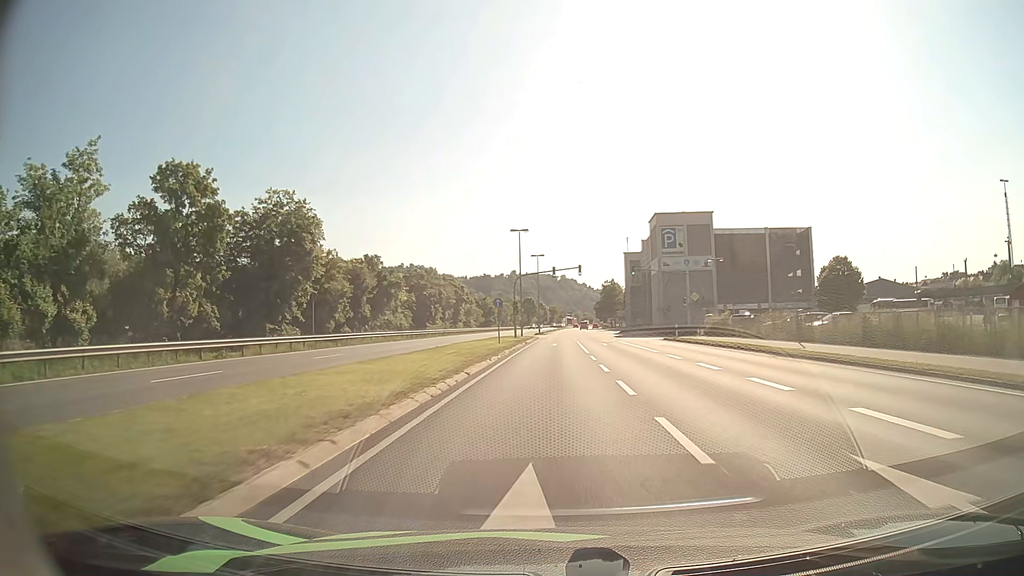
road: primary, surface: asphalt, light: Day
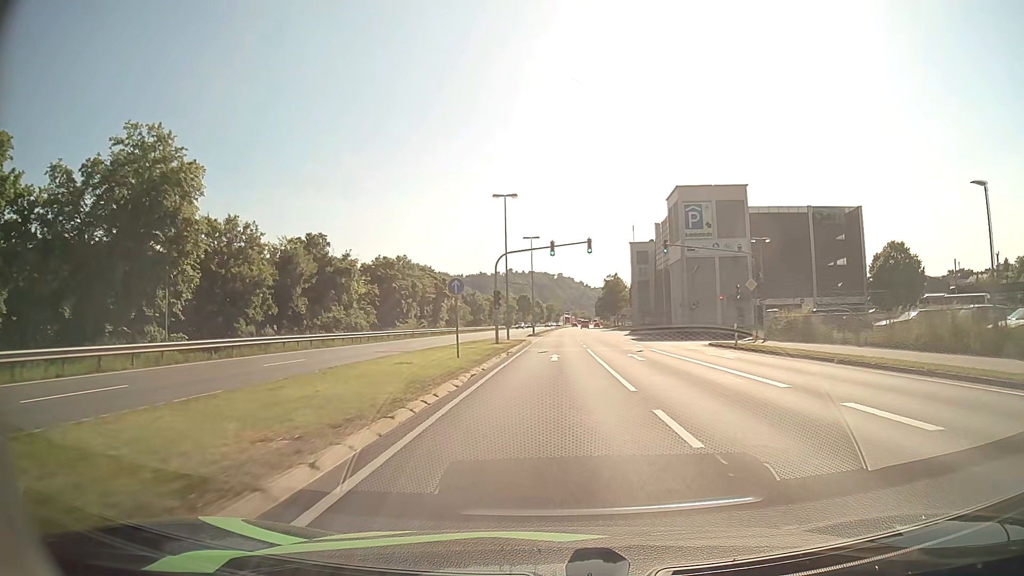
(0.0, +17.2) m; 0°
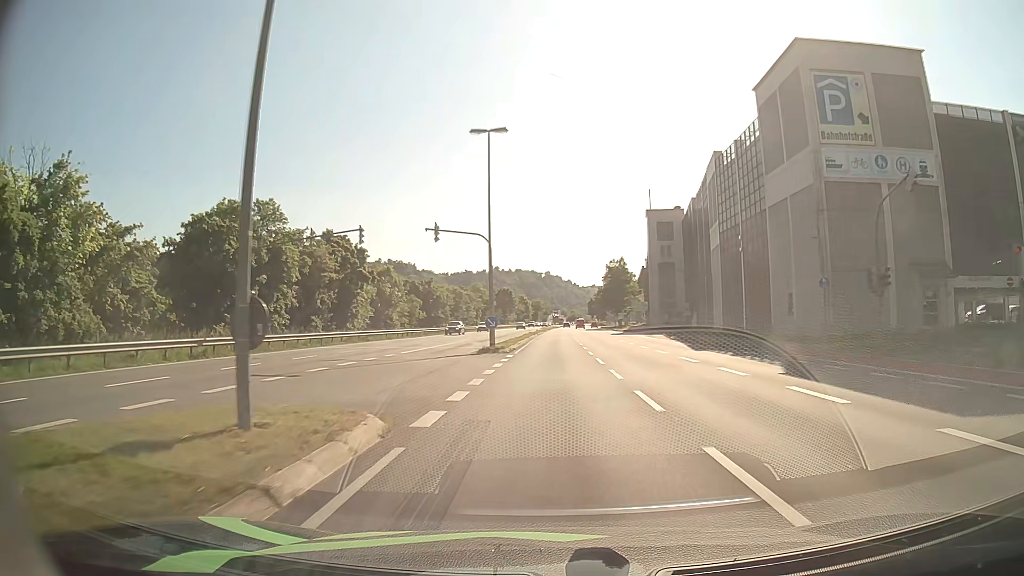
(+0.3, +39.5) m; +1°
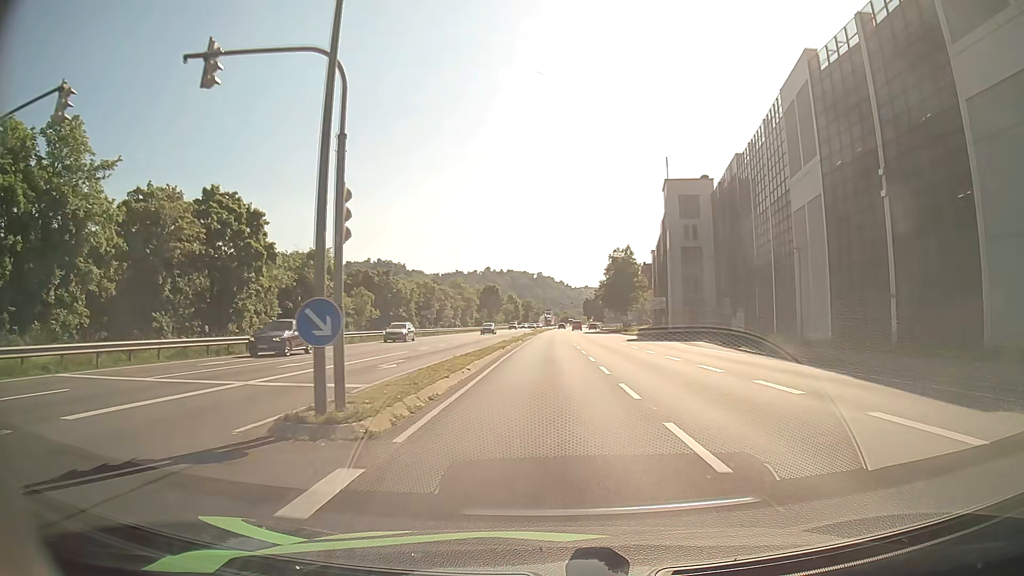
(0.0, +22.2) m; 0°
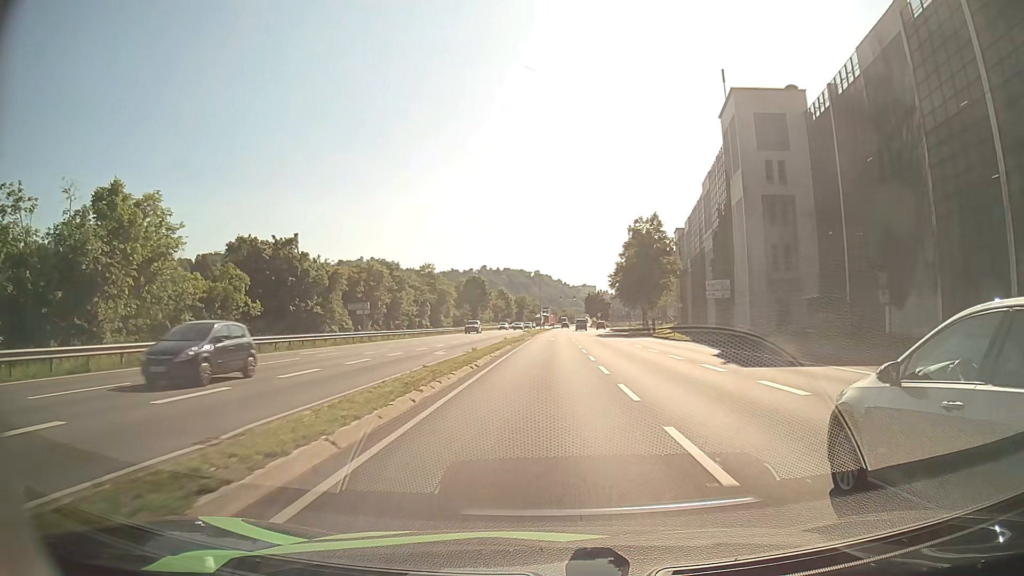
(+0.2, +30.7) m; 0°
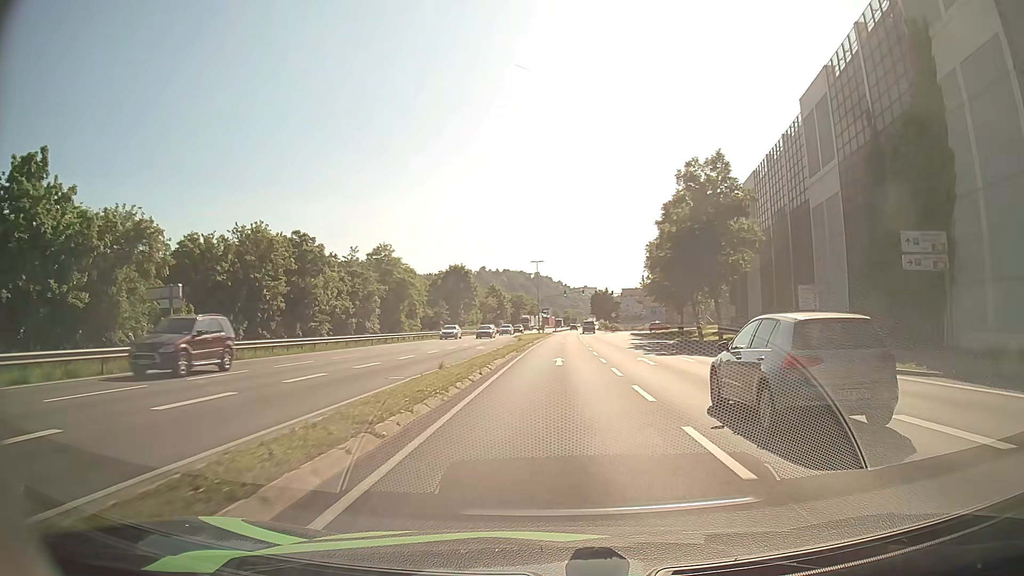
(+0.1, +29.8) m; 0°
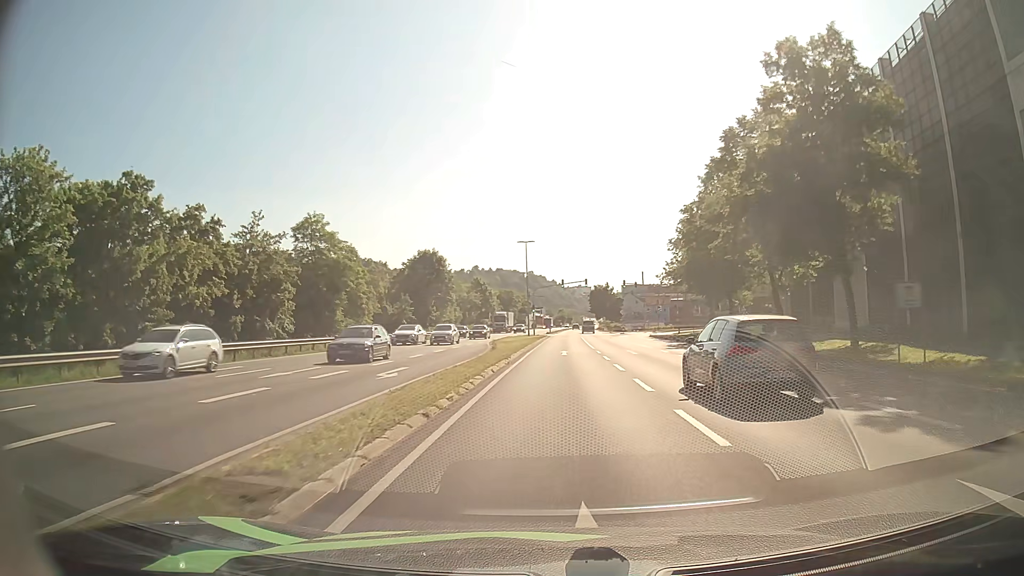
(+0.1, +22.6) m; +1°
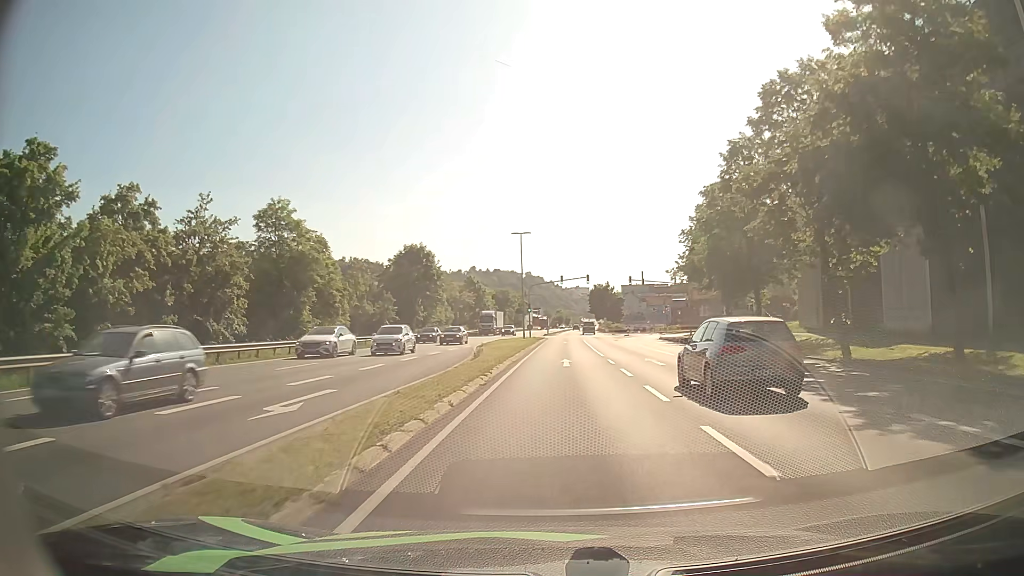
(0.0, +7.6) m; 0°
(0, +10) (0, +20) (0, +30) (+1, +40) (+1, +50) (+1, +60) (+2, +70) (+2, +80) (+2, +90) (+3, +100) m
